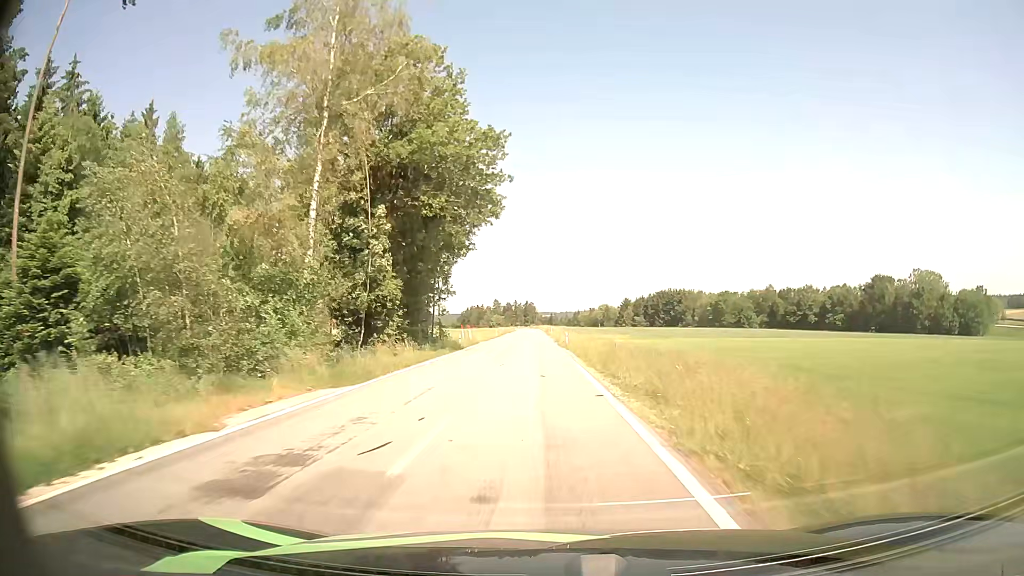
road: tertiary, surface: asphalt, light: Day
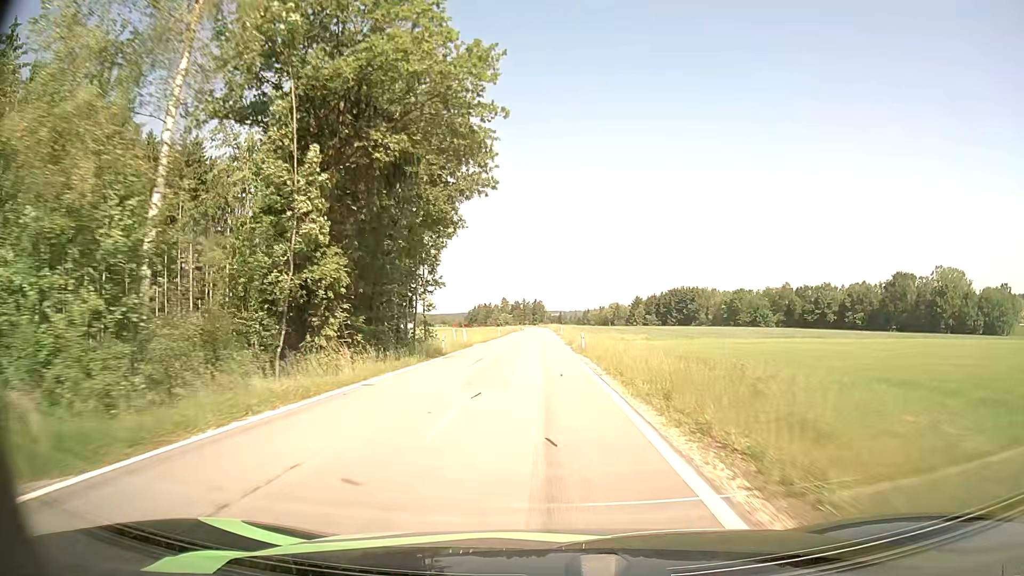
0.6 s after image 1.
(0.0, +10.2) m; -1°
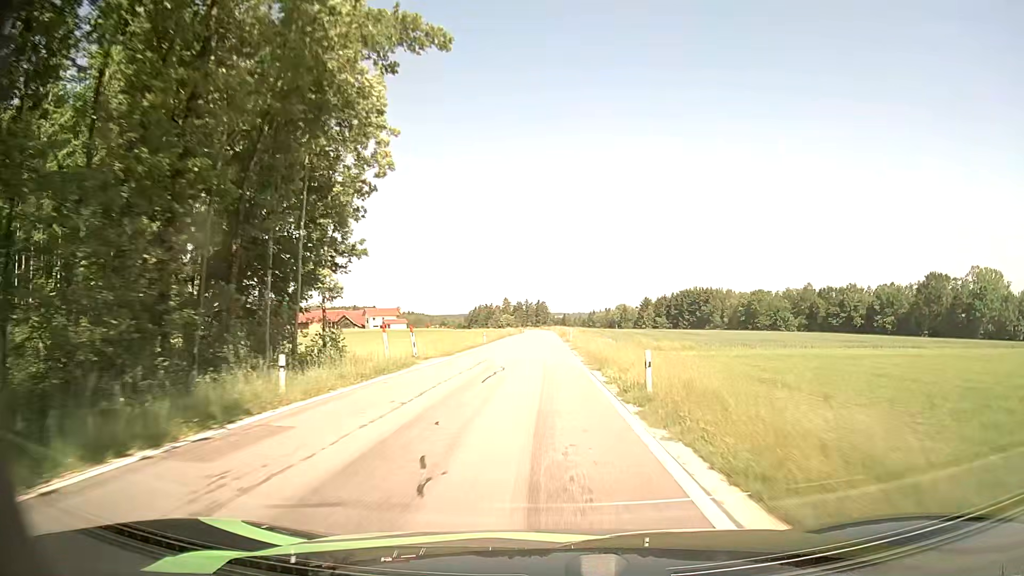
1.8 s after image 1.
(-0.1, +20.8) m; -1°
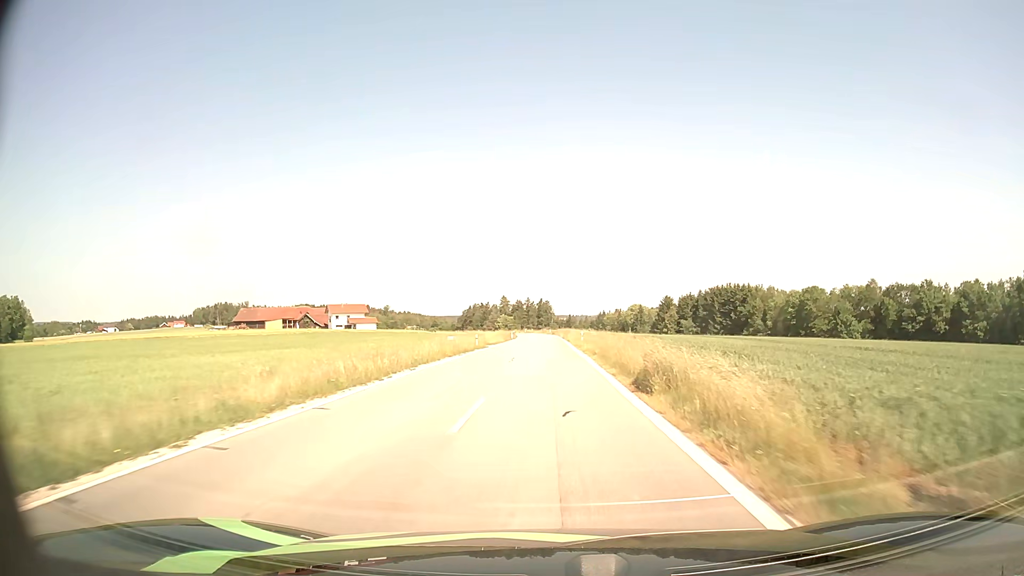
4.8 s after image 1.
(-0.1, +52.7) m; 0°
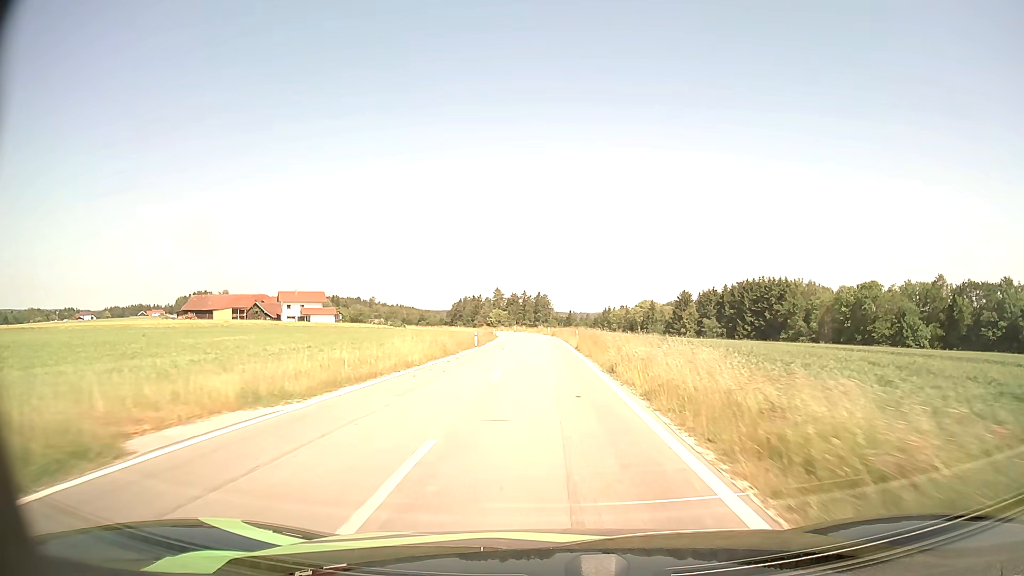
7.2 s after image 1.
(+0.1, +41.6) m; 0°
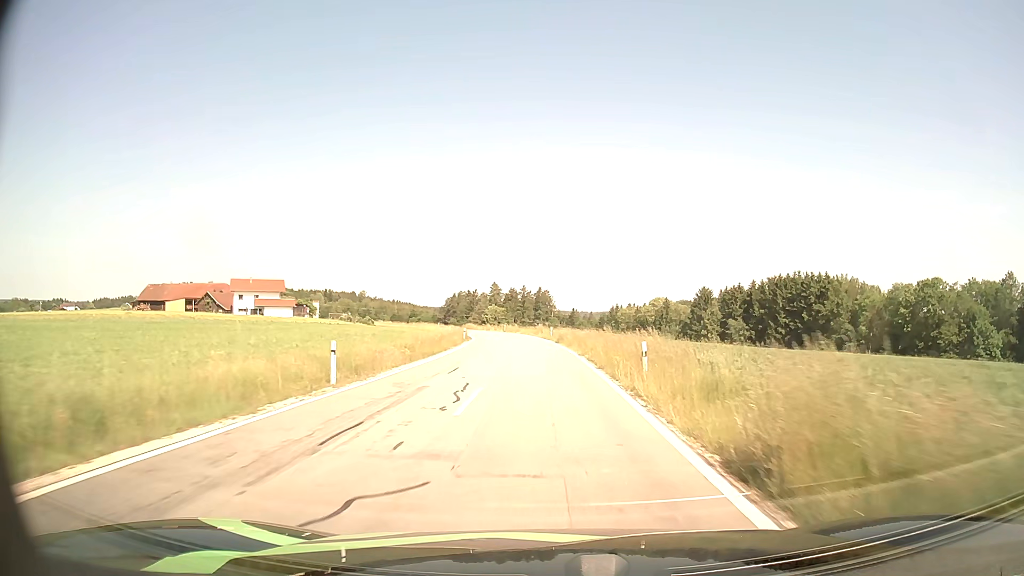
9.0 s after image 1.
(-0.1, +30.9) m; 0°
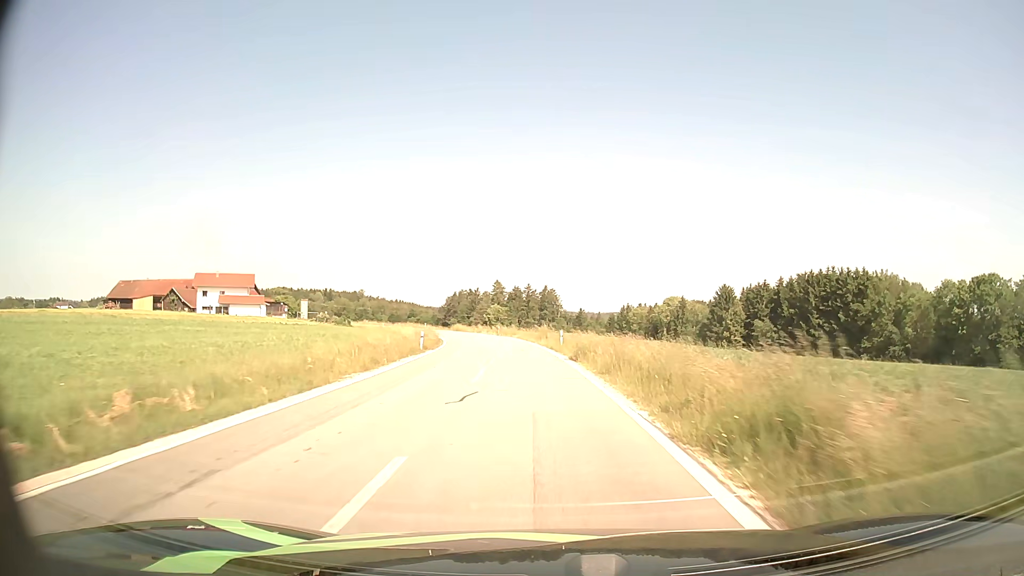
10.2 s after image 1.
(0.0, +19.8) m; 0°
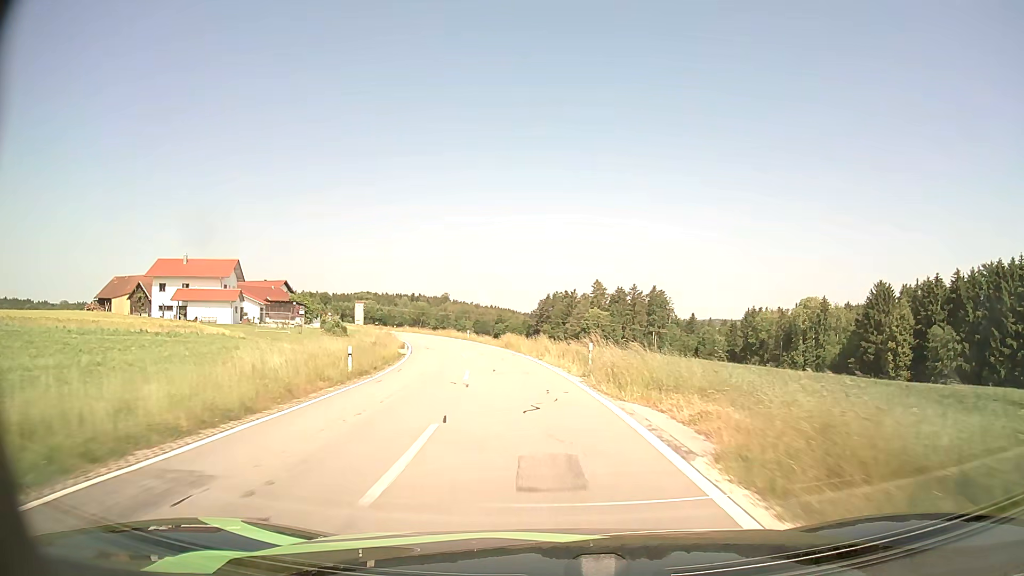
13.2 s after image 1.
(-2.9, +46.9) m; -8°
(0, +10) (-1, +20) (-2, +30) (-4, +40) (-6, +50) (-8, +59) (-11, +69) (-14, +78) (-18, +88) (-21, +97) m
